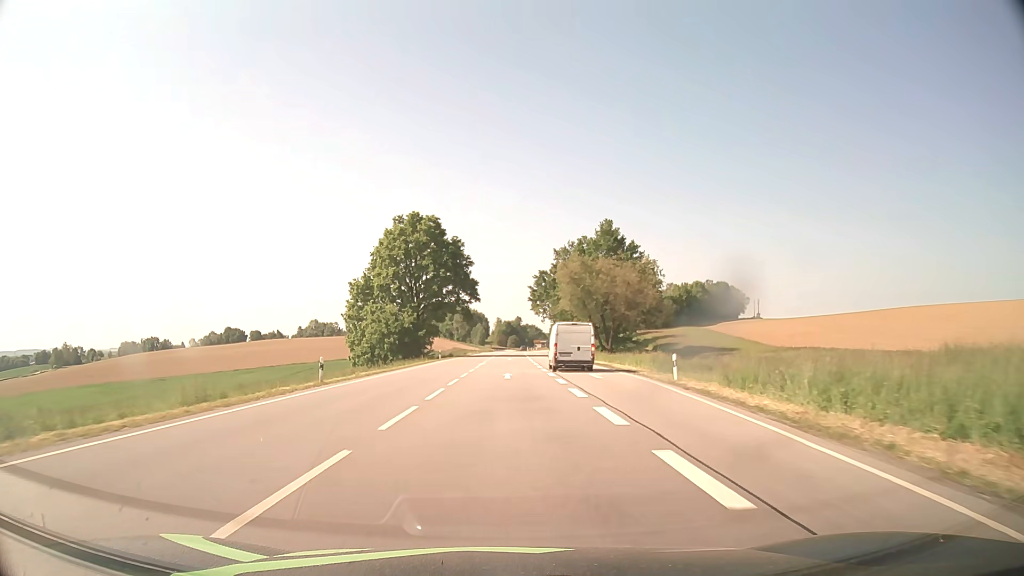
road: secondary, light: Day
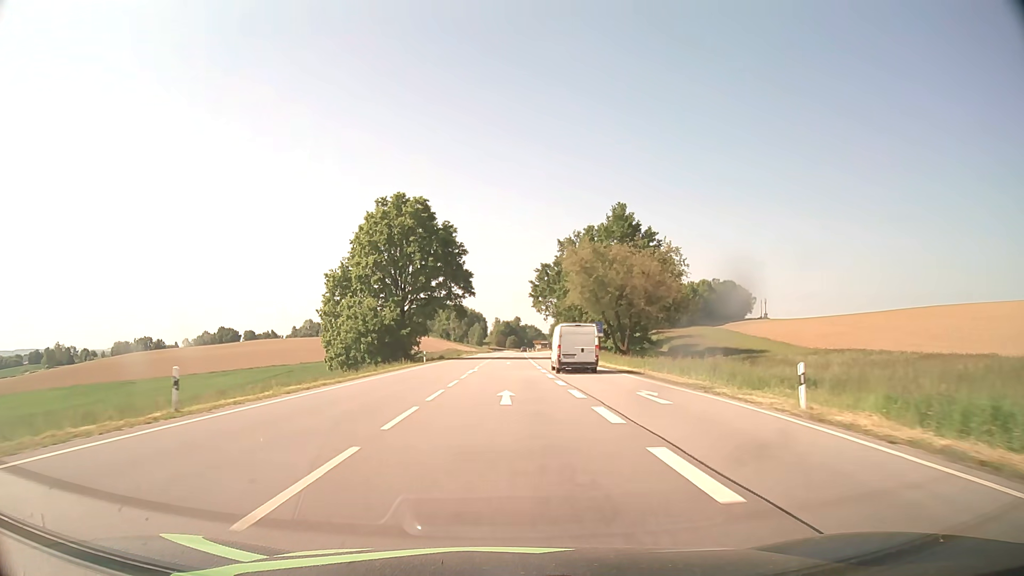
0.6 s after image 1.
(0.0, +11.8) m; 0°
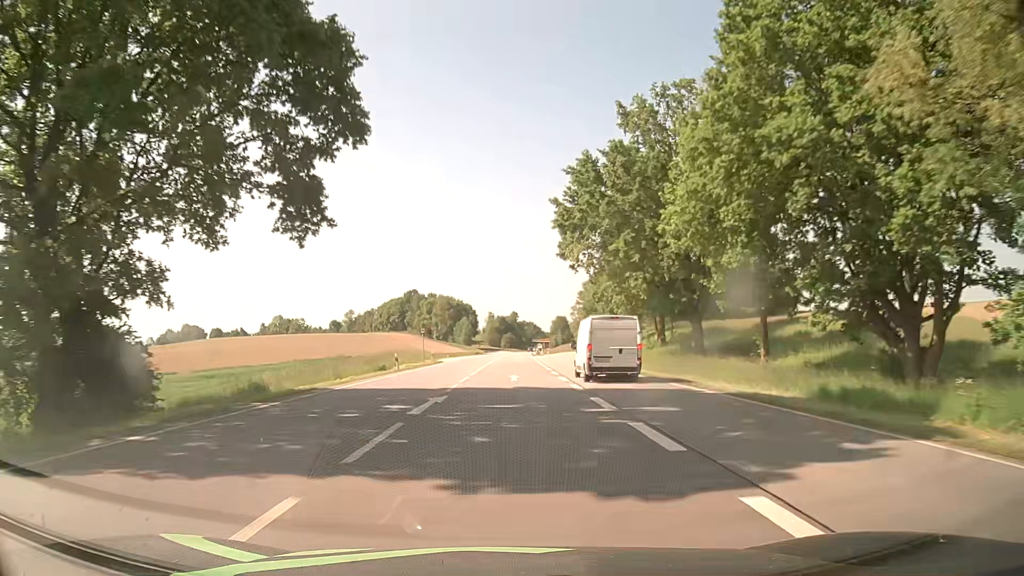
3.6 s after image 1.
(+0.1, +63.5) m; 0°
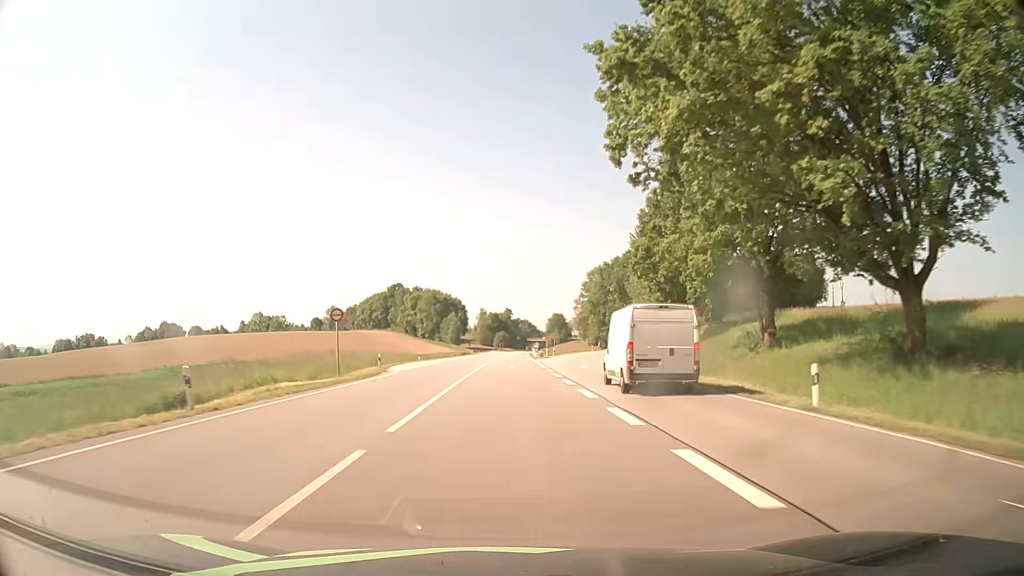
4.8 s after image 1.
(+0.1, +27.3) m; +1°
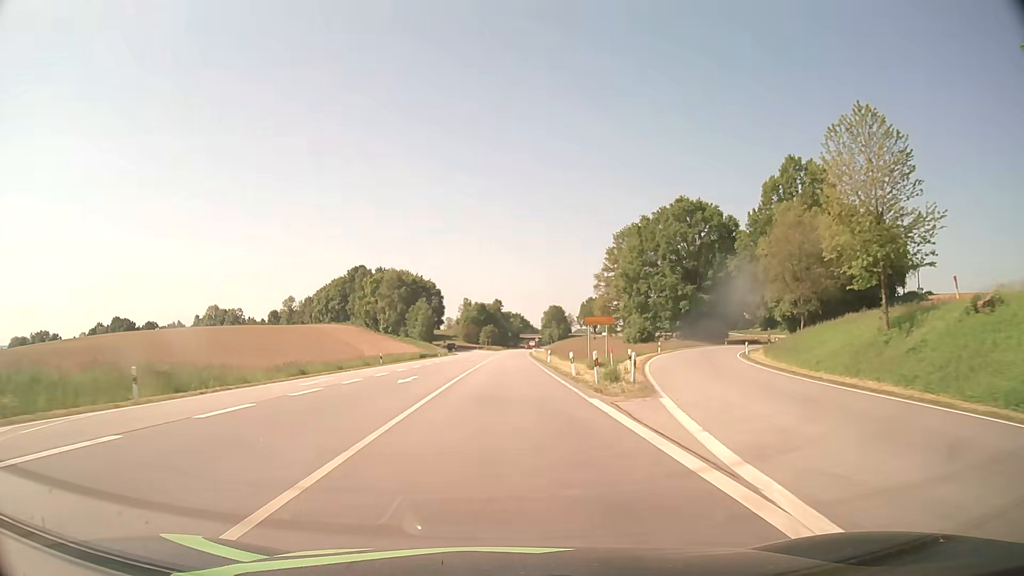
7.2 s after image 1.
(-0.2, +57.7) m; 0°
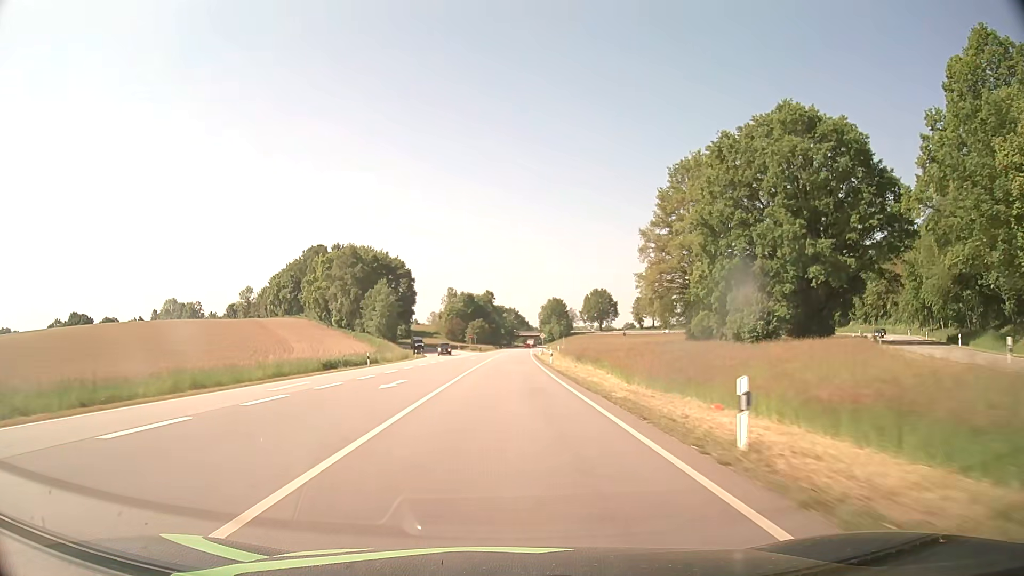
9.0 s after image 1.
(+0.3, +45.4) m; +1°
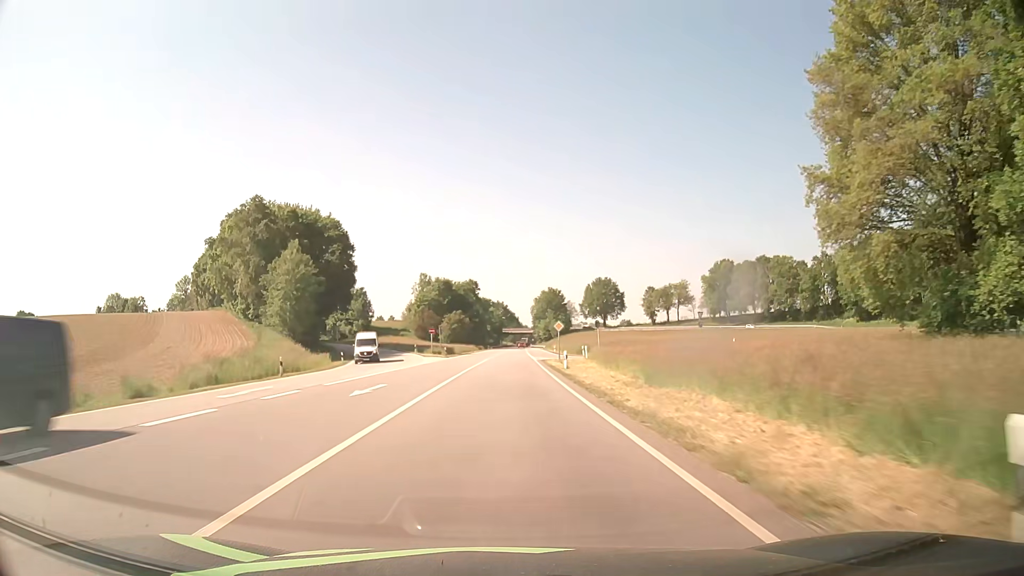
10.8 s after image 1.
(+0.4, +46.2) m; +1°
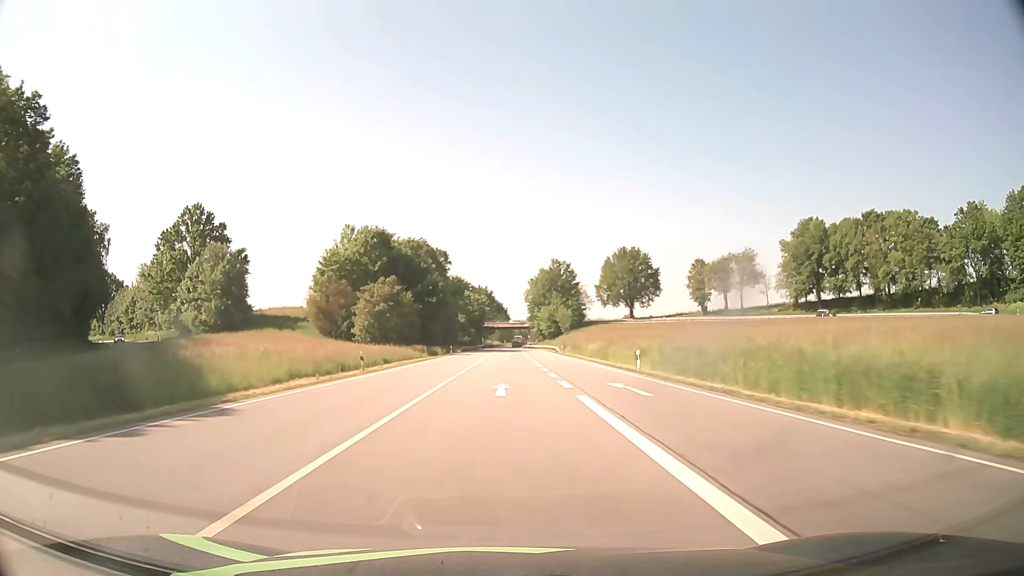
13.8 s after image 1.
(+0.9, +78.0) m; +1°
(0, +10) (0, +20) (0, +30) (0, +40) (0, +50) (0, +60) (0, +70) (0, +80) (0, +90) (0, +100) m
